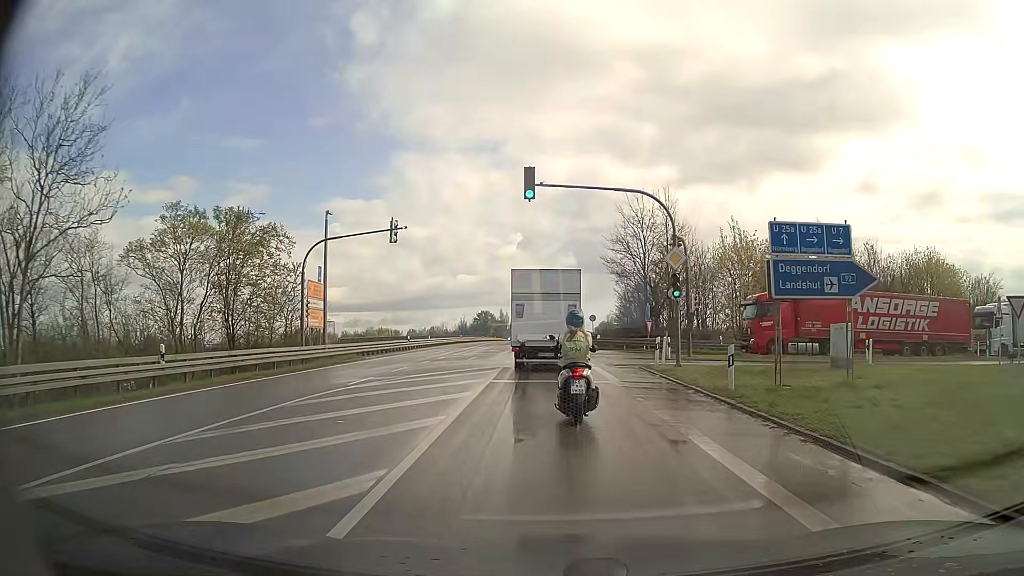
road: secondary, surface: asphalt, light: Day
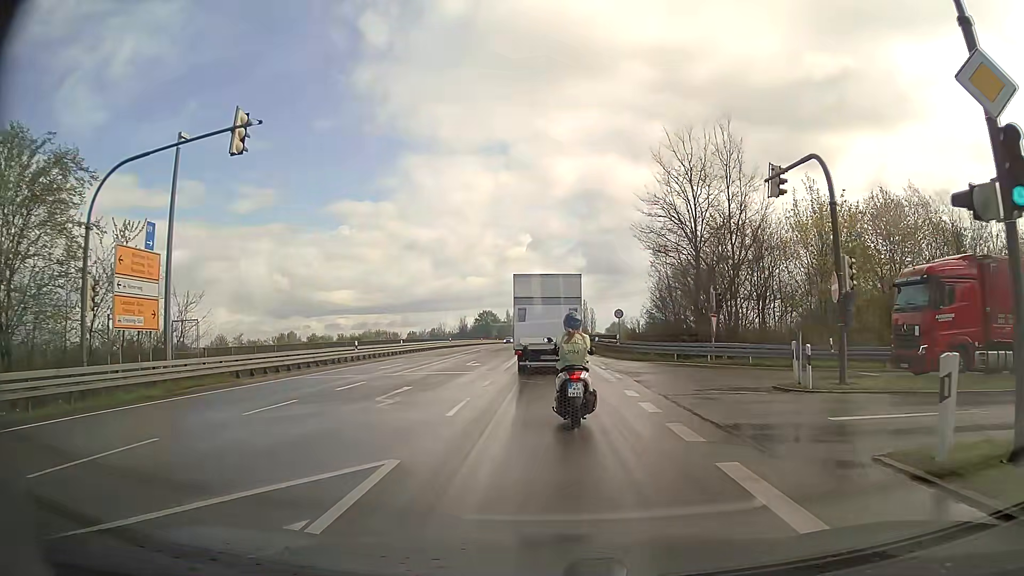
(0.0, +17.8) m; -1°
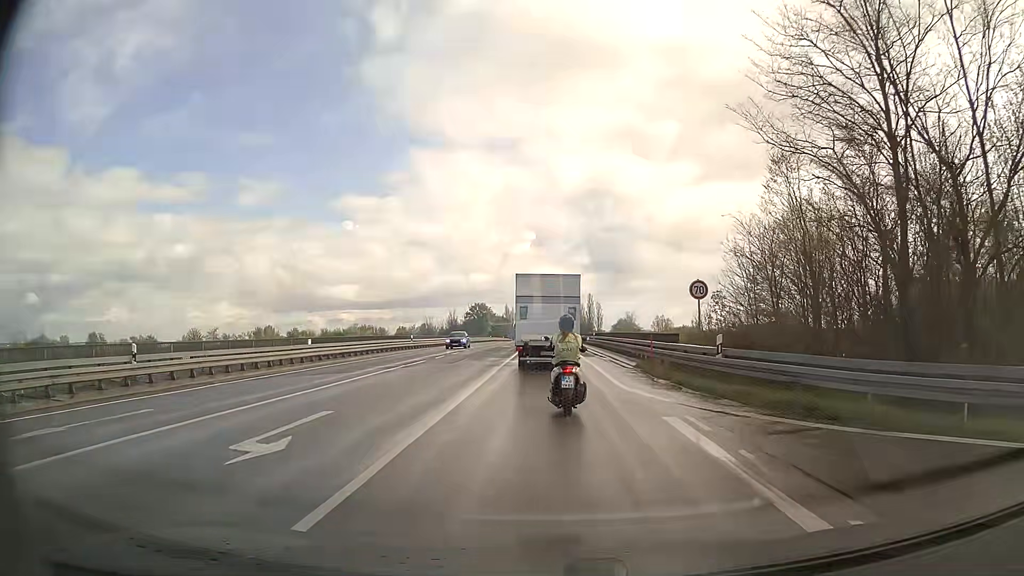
(+0.2, +23.4) m; +1°
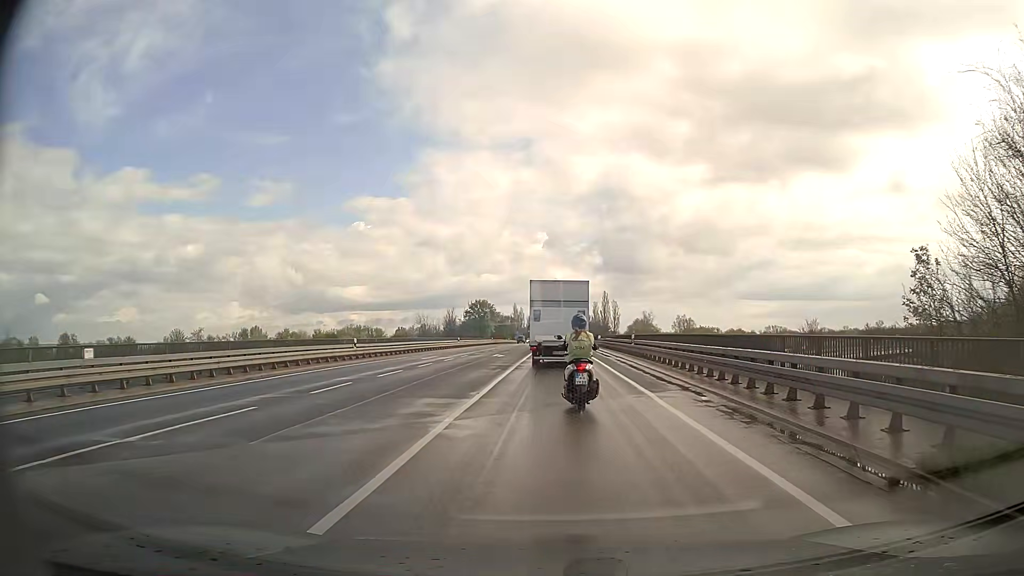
(-0.3, +19.7) m; -1°
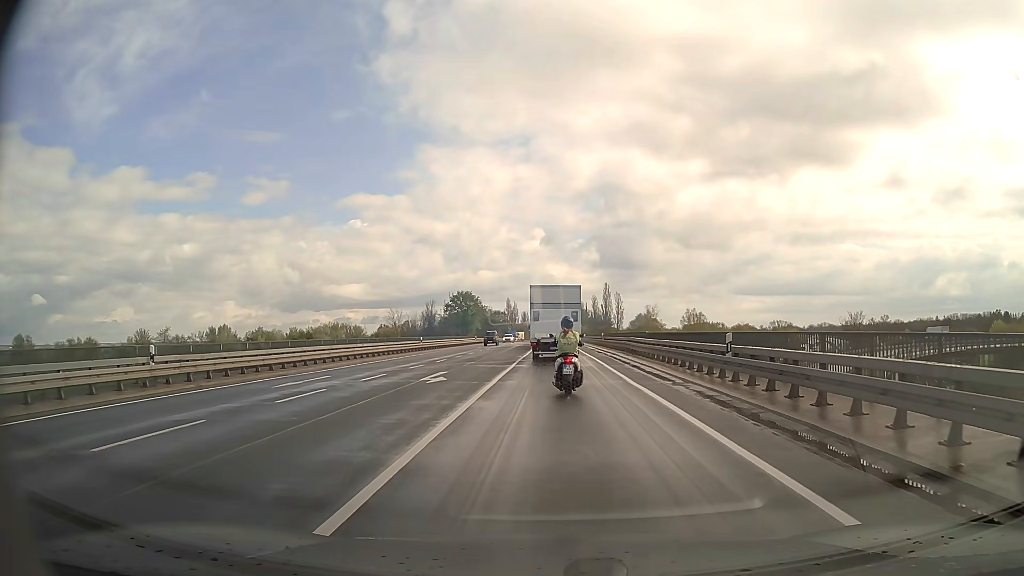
(+0.2, +20.3) m; 0°
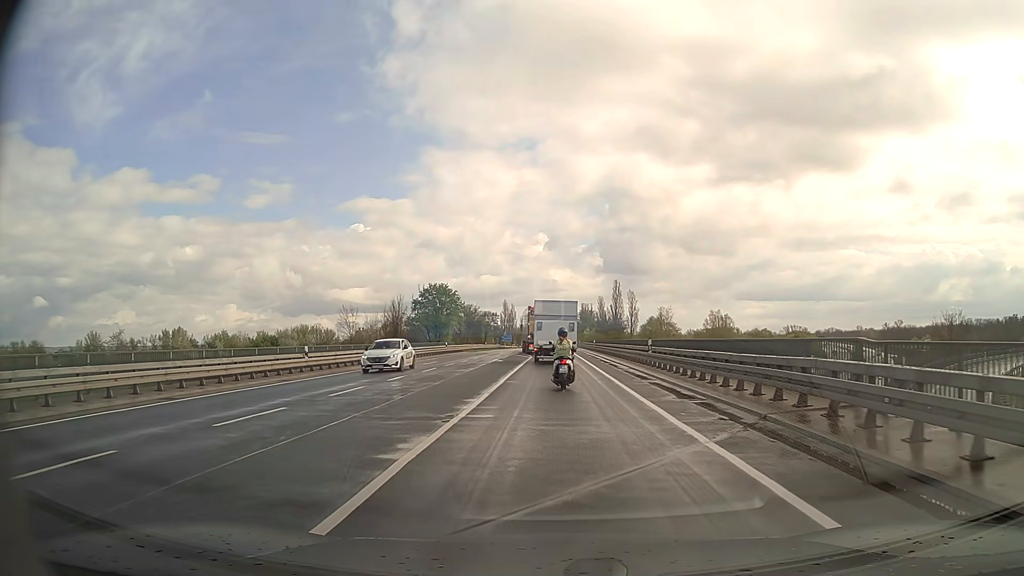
(+0.3, +27.6) m; 0°
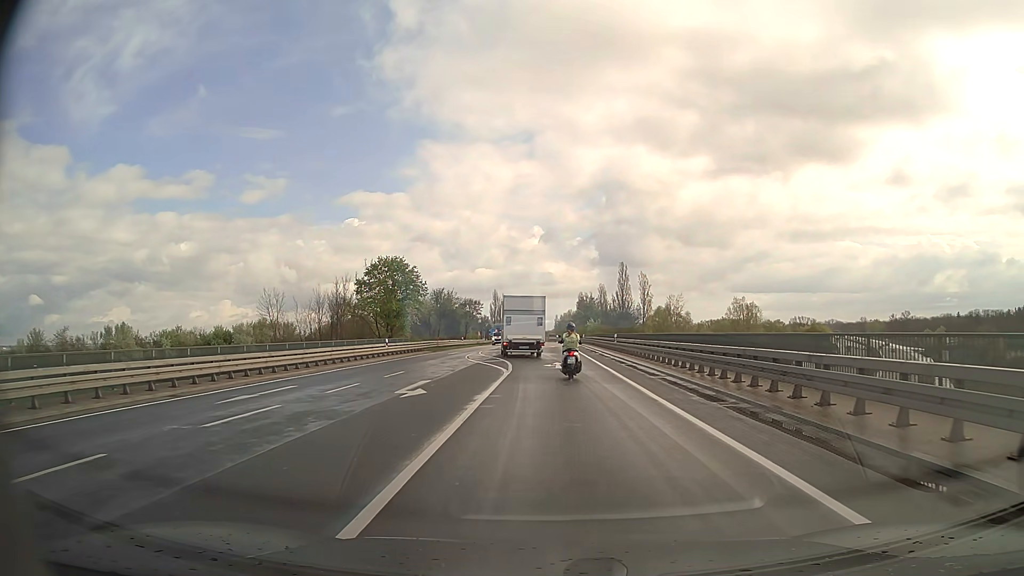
(-0.2, +25.0) m; 0°
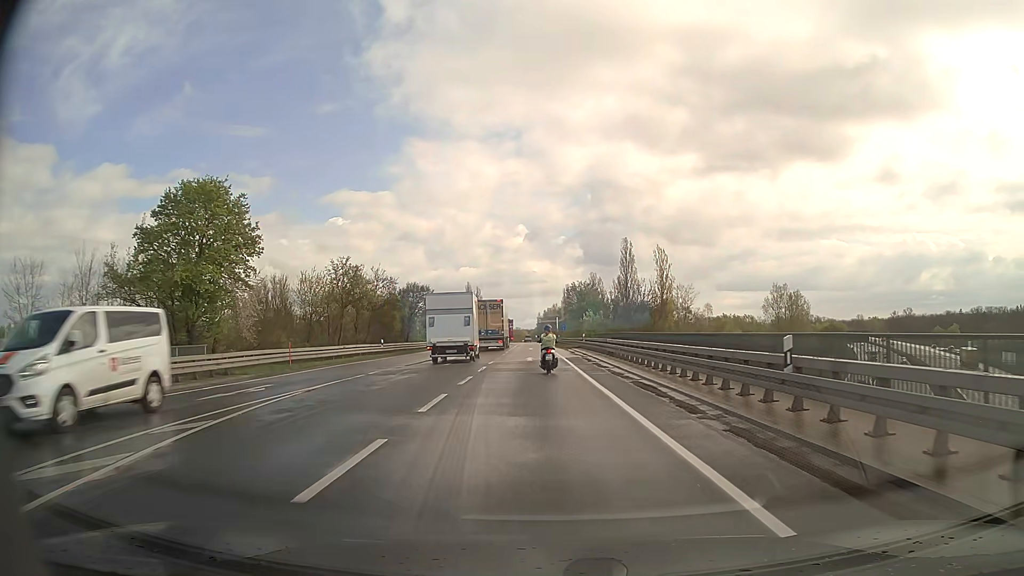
(+0.4, +34.4) m; +1°
(0, +10) (0, +20) (0, +30) (-1, +40) (-1, +50) (-1, +60) (-2, +70) (-2, +80) (-2, +90) (-2, +100) m
